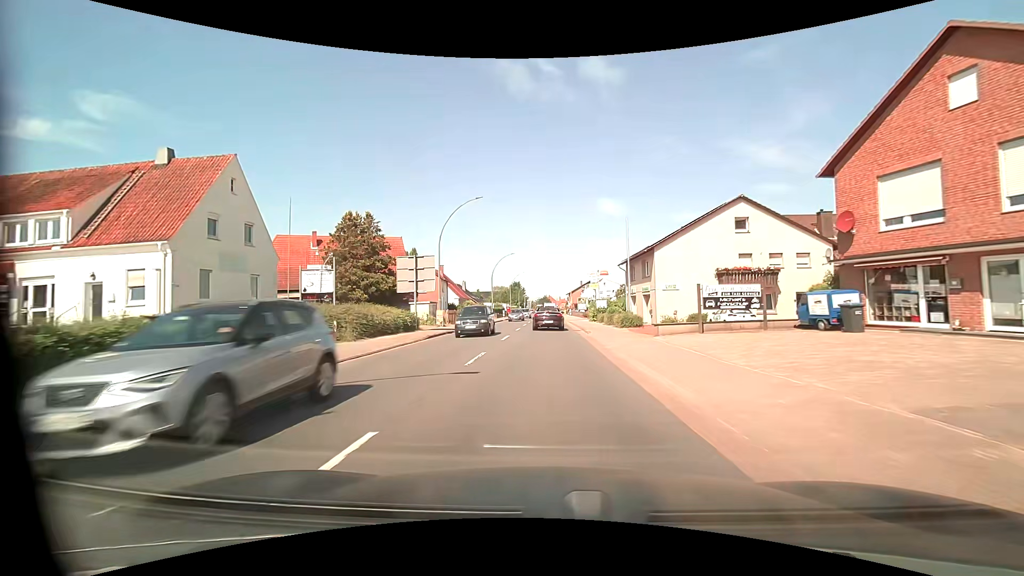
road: primary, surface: asphalt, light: Day
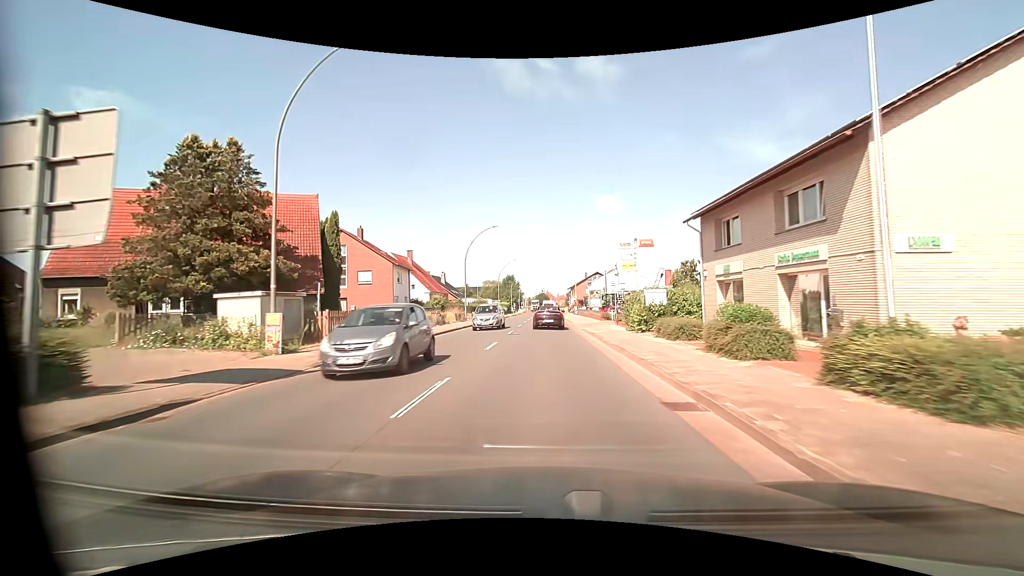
(-0.1, +23.6) m; 0°
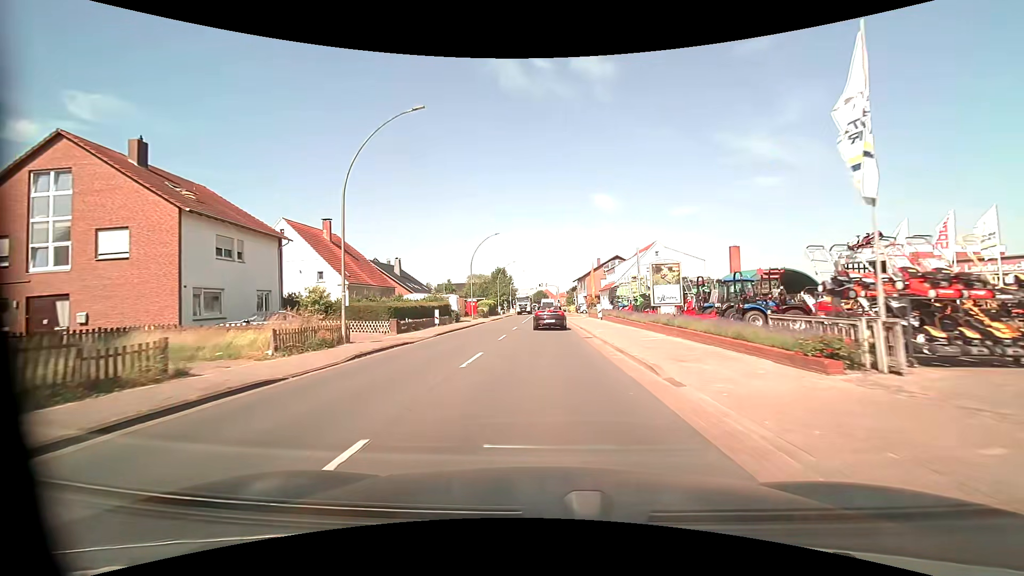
(0.0, +31.7) m; 0°
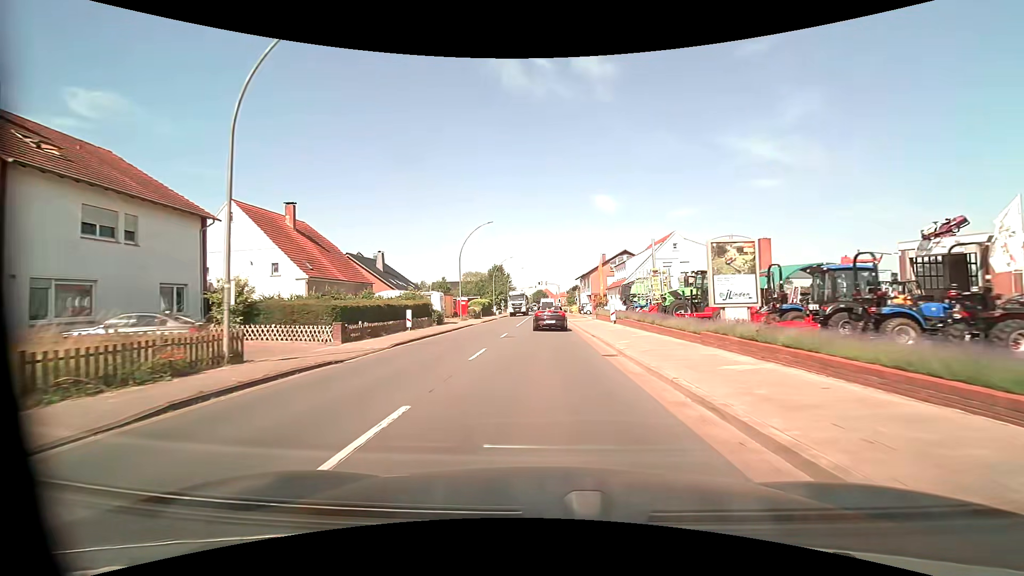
(0.0, +7.7) m; 0°
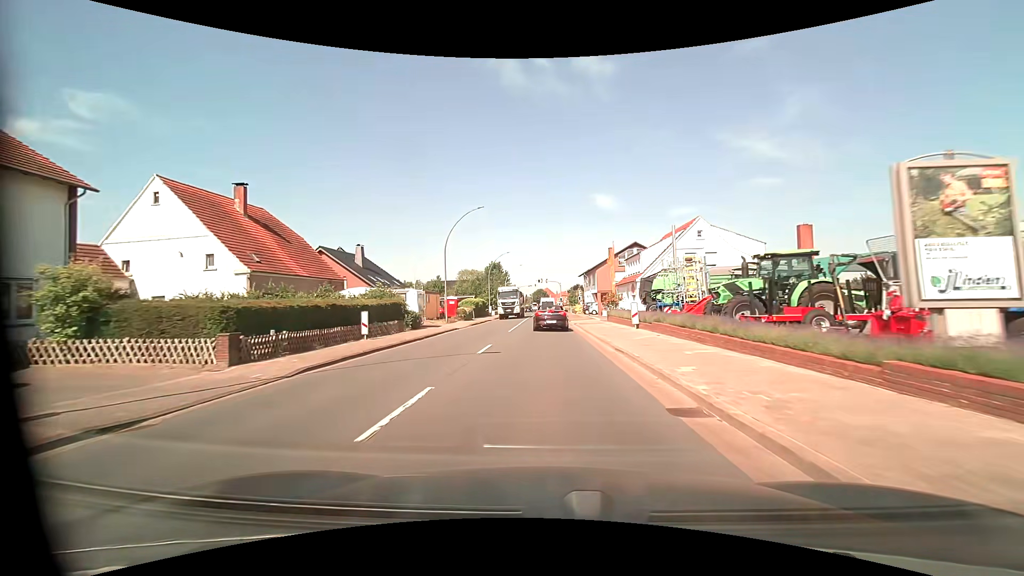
(0.0, +7.5) m; 0°
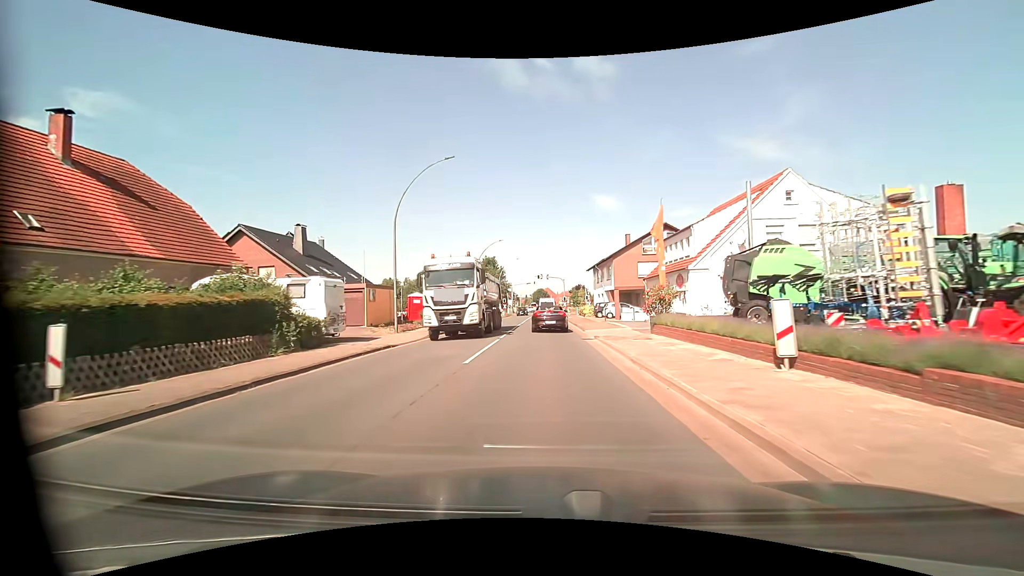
(-0.1, +14.6) m; 0°
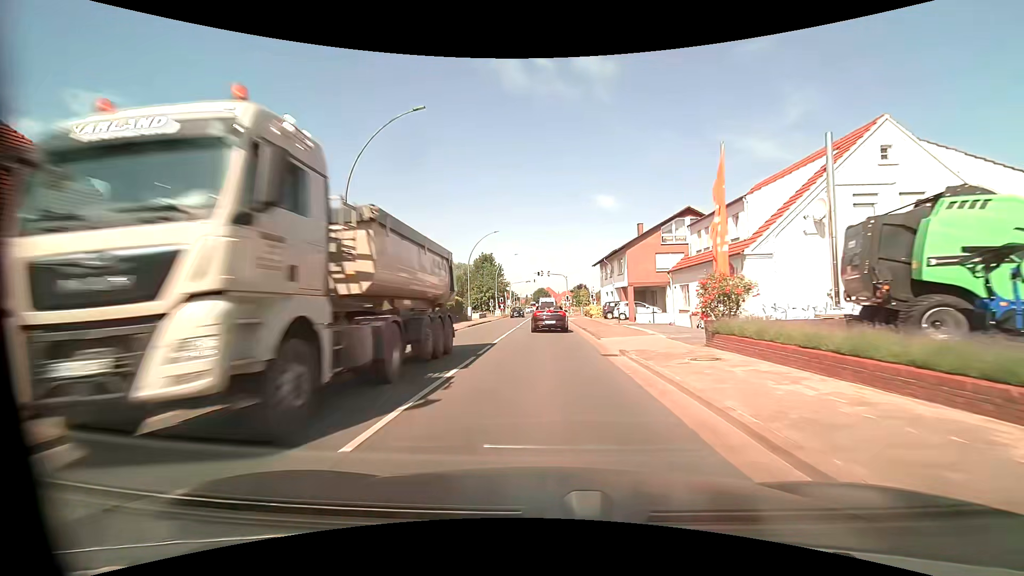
(0.0, +7.1) m; 0°
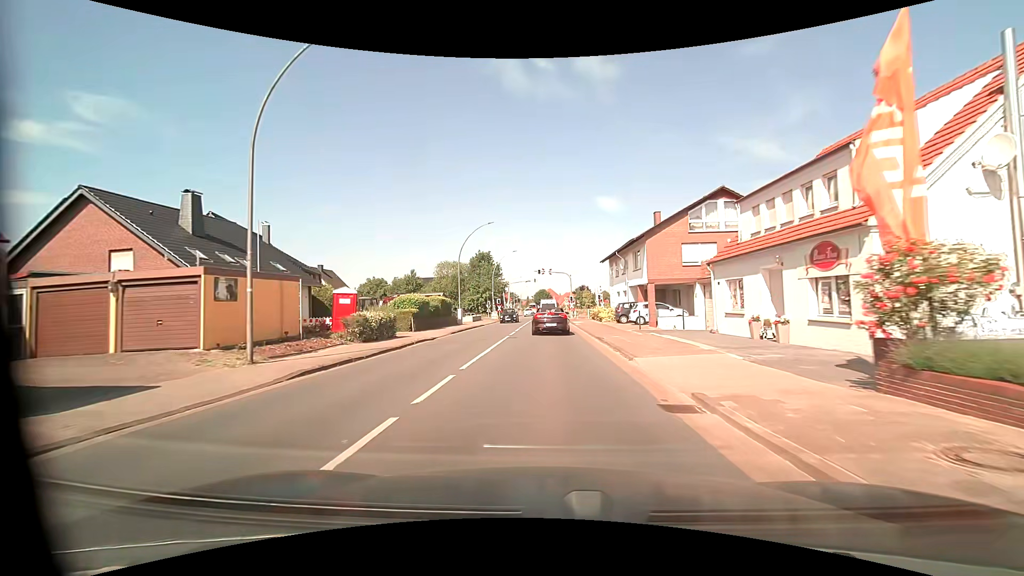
(-0.1, +7.0) m; 0°
(0, +10) (0, +20) (0, +30) (0, +40) (0, +50) (0, +60) (0, +70) (0, +80) (0, +90) (0, +100) m
